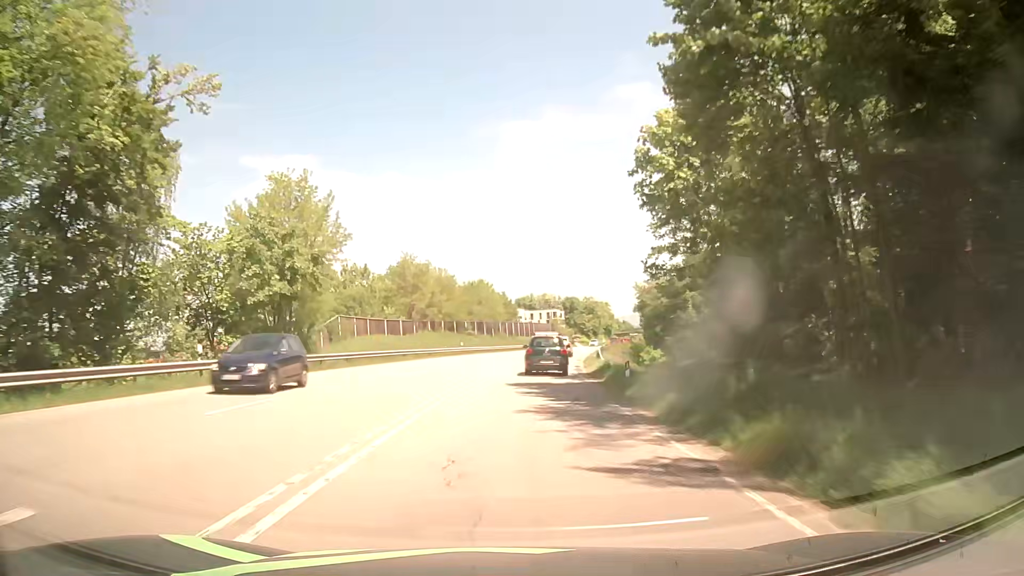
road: secondary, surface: asphalt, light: Day
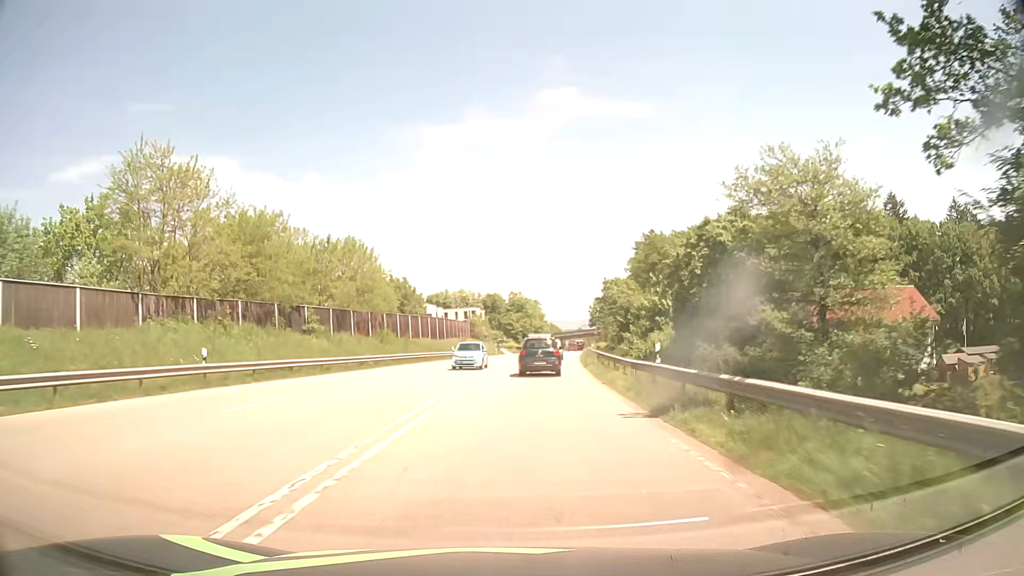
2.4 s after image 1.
(+2.8, +46.3) m; +7°
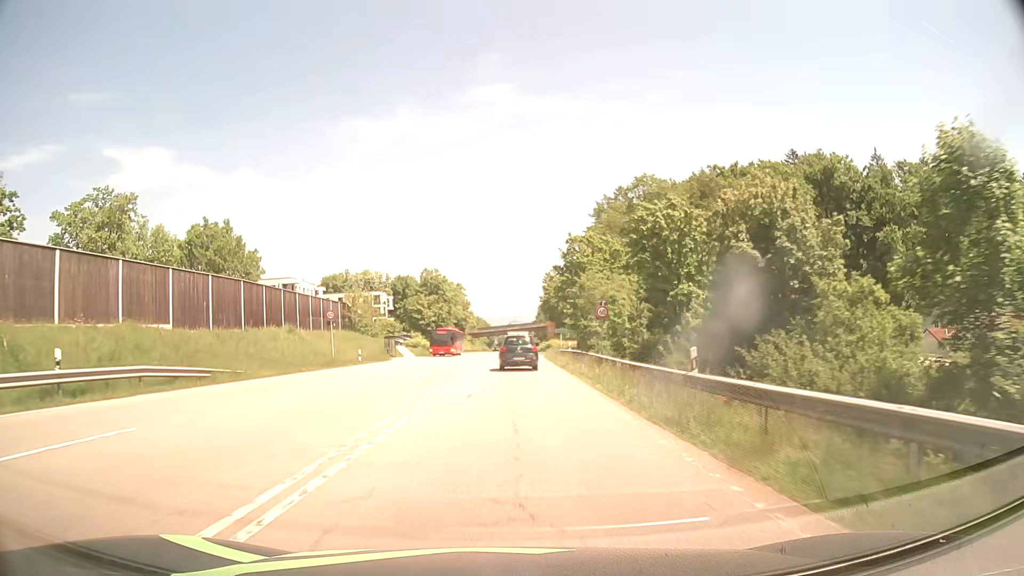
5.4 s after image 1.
(+3.3, +54.5) m; +6°
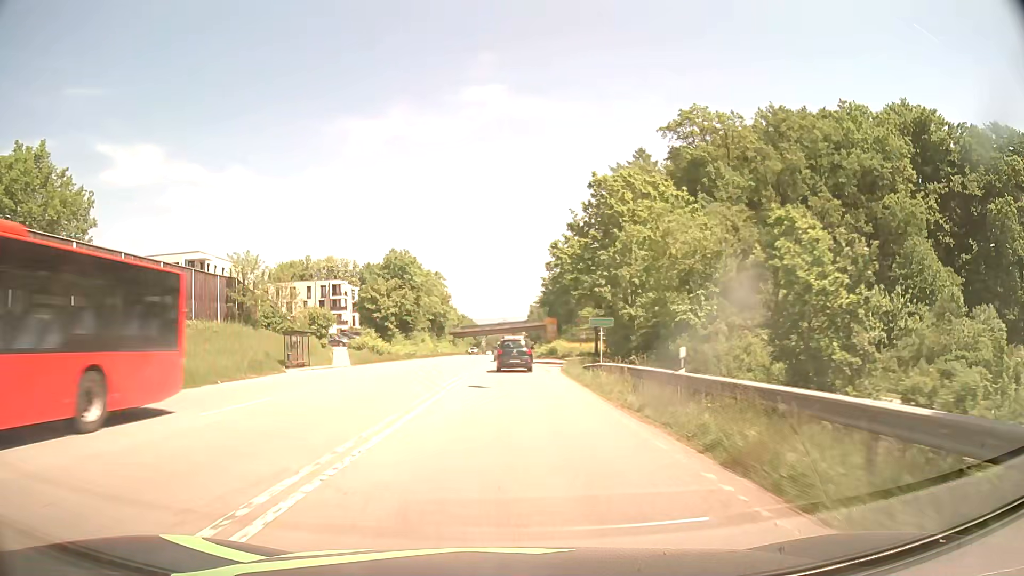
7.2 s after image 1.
(+0.3, +31.3) m; +1°
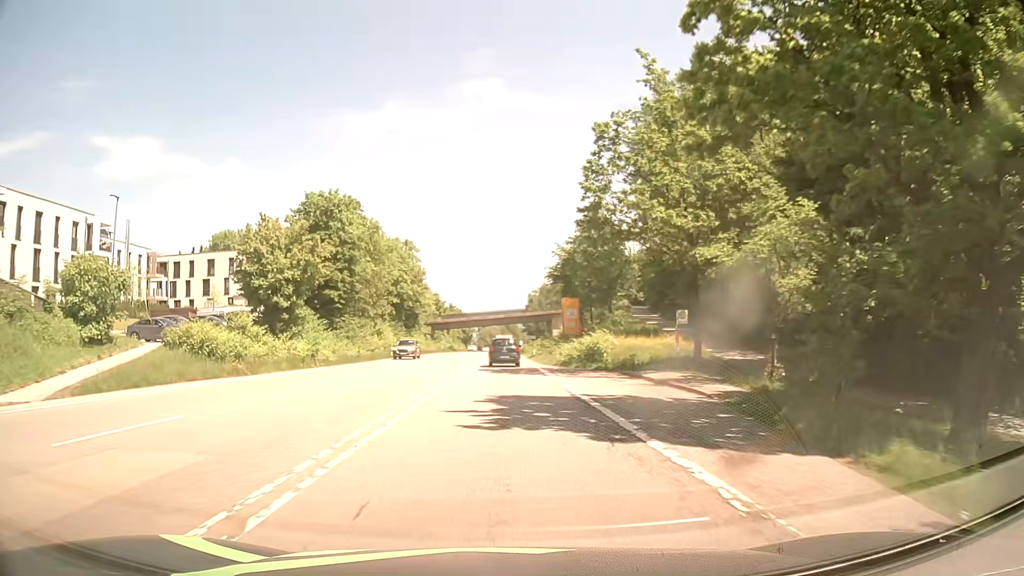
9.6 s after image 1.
(+0.3, +39.0) m; +1°
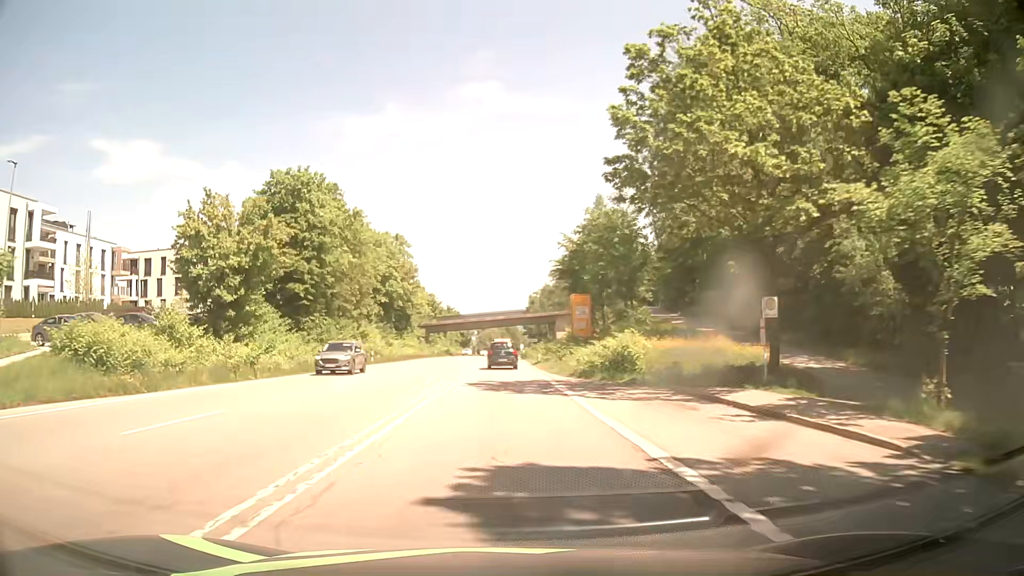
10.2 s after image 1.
(0.0, +9.5) m; 0°
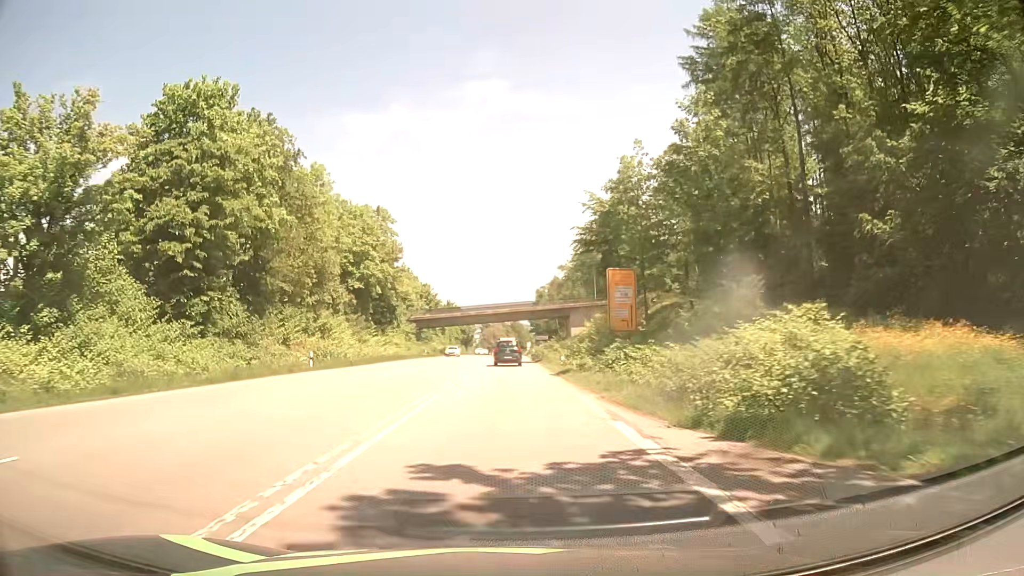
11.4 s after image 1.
(+0.1, +18.8) m; 0°
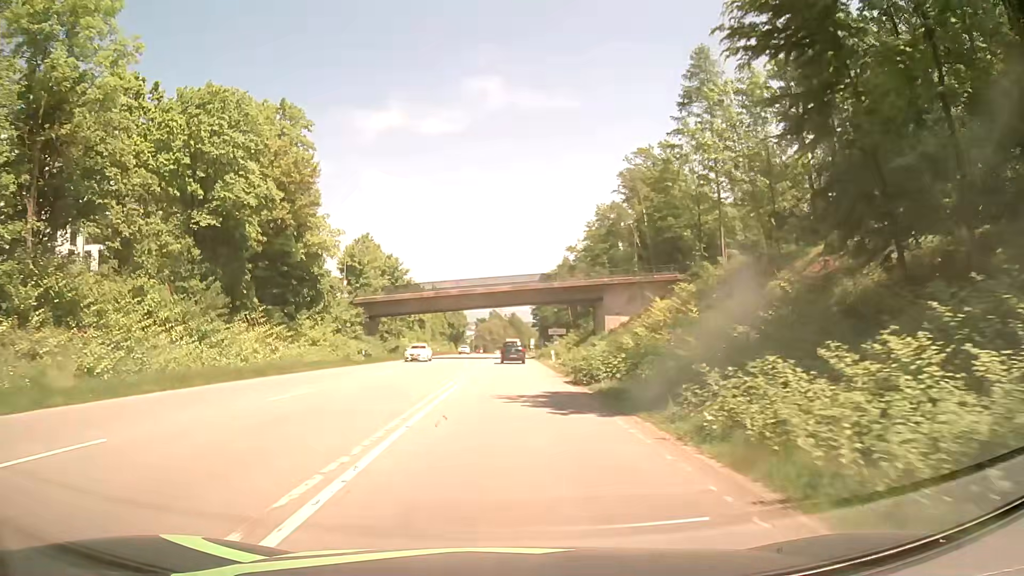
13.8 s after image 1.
(-0.1, +37.2) m; 0°
(0, +10) (0, +20) (0, +30) (0, +40) (0, +50) (0, +60) (+1, +70) (+1, +80) (+1, +90) (+1, +100) m
